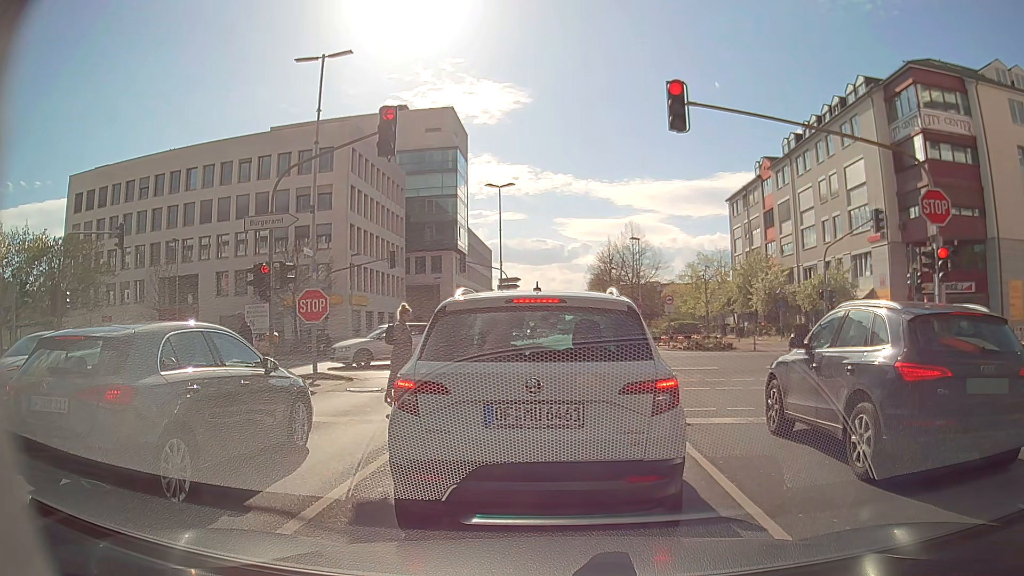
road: secondary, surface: asphalt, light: Day
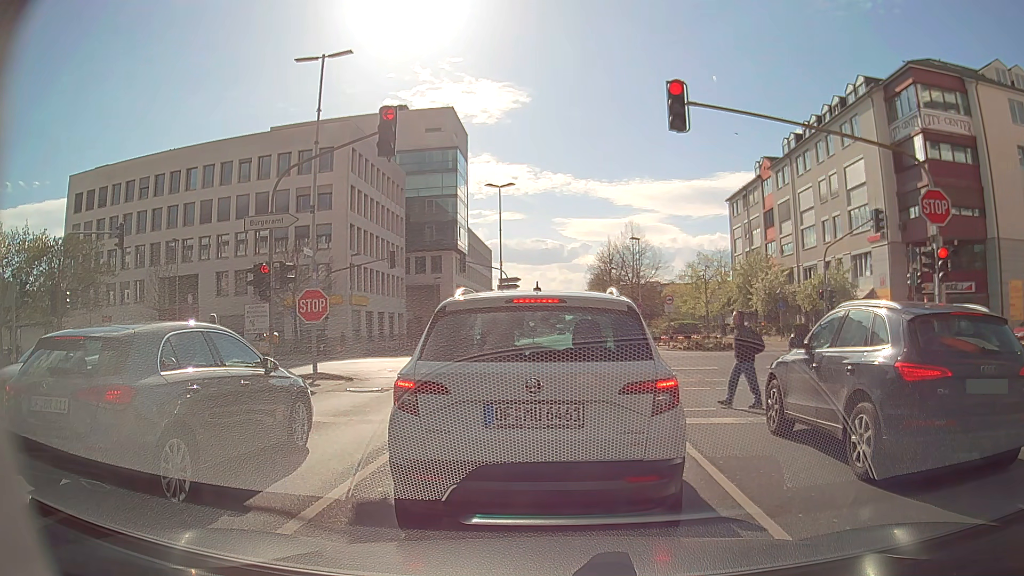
(0.0, 0.0) m; 0°
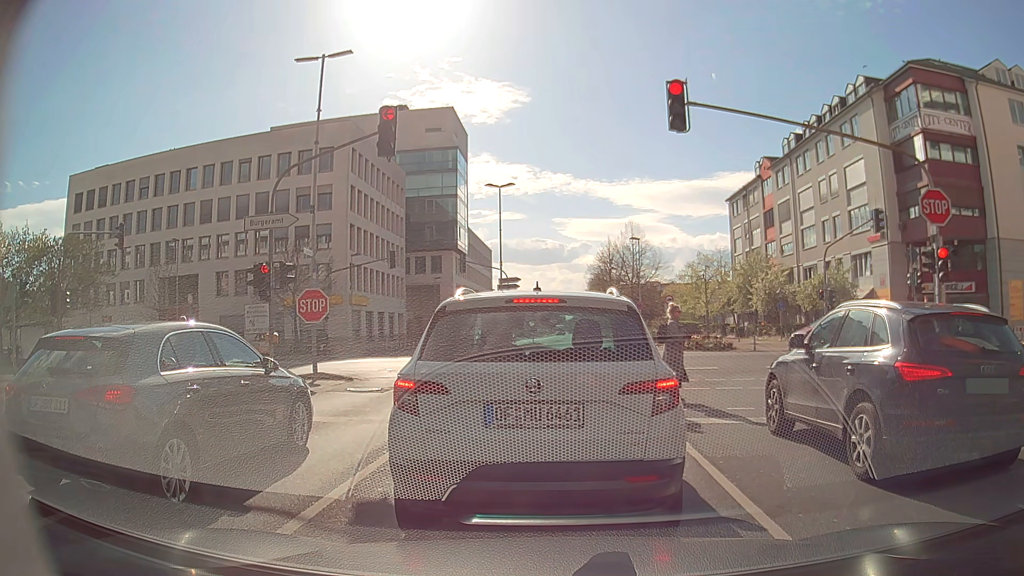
(0.0, 0.0) m; 0°
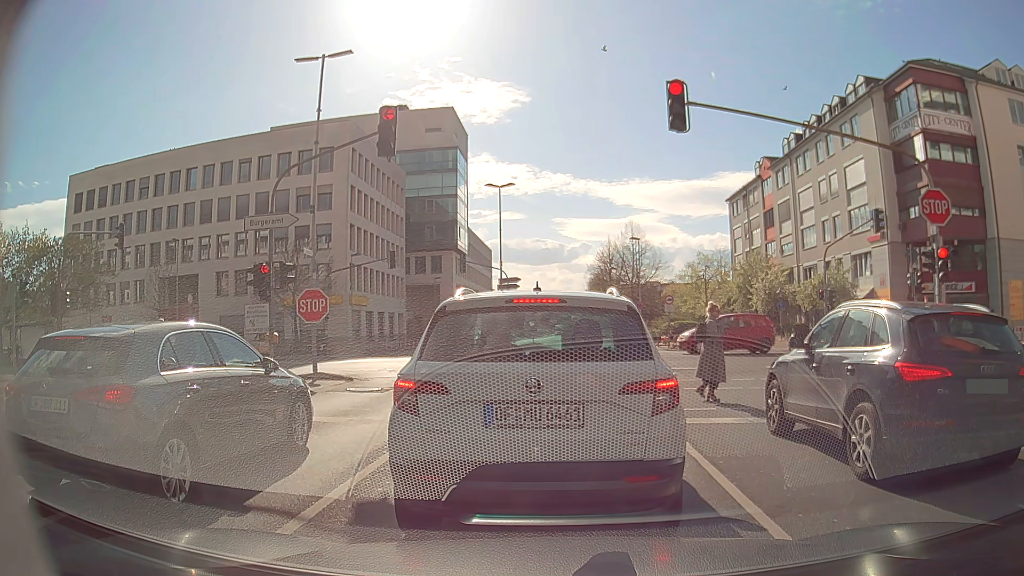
(0.0, 0.0) m; 0°
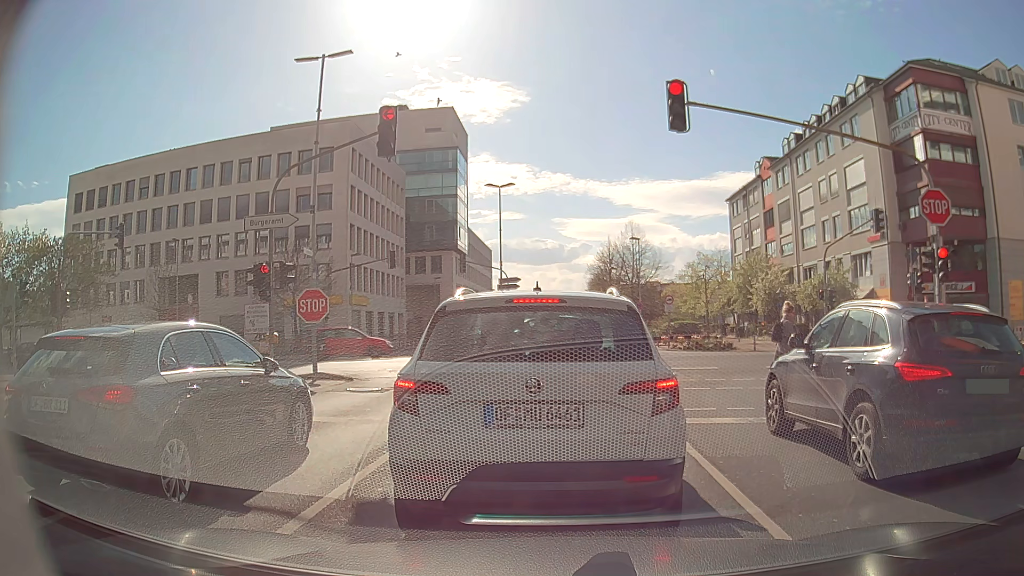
(0.0, 0.0) m; 0°
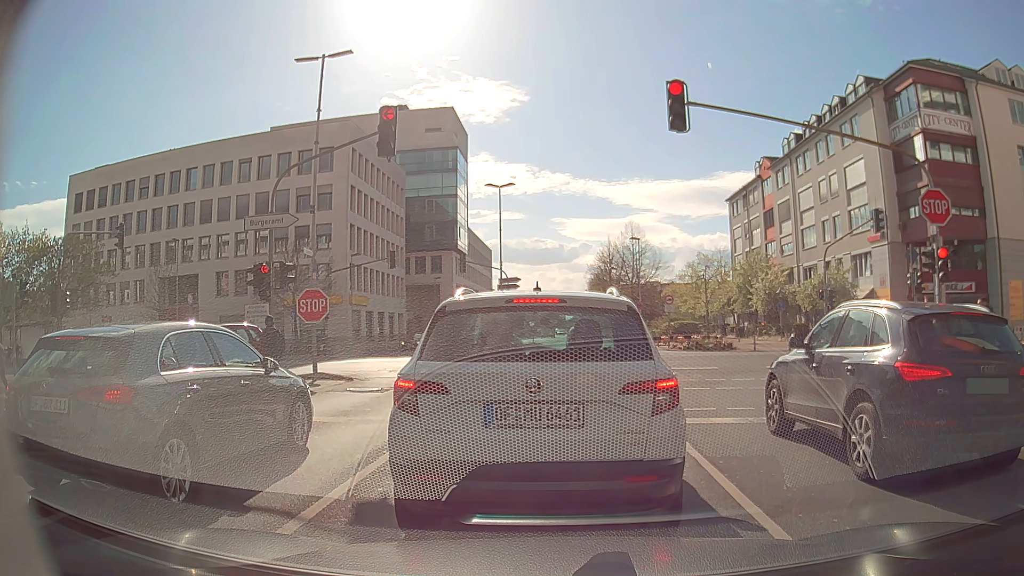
(0.0, 0.0) m; 0°
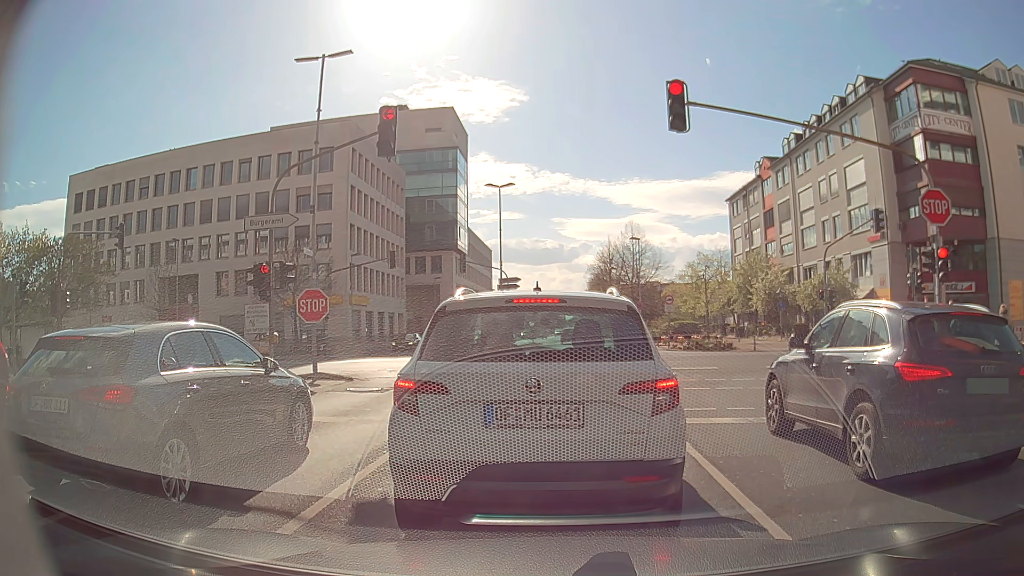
(0.0, 0.0) m; 0°
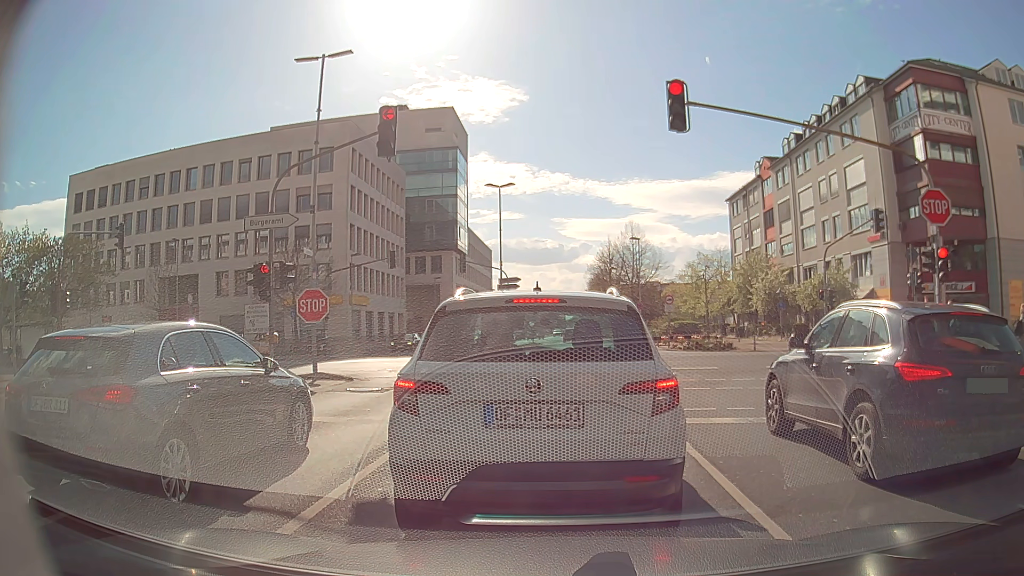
(0.0, 0.0) m; 0°
